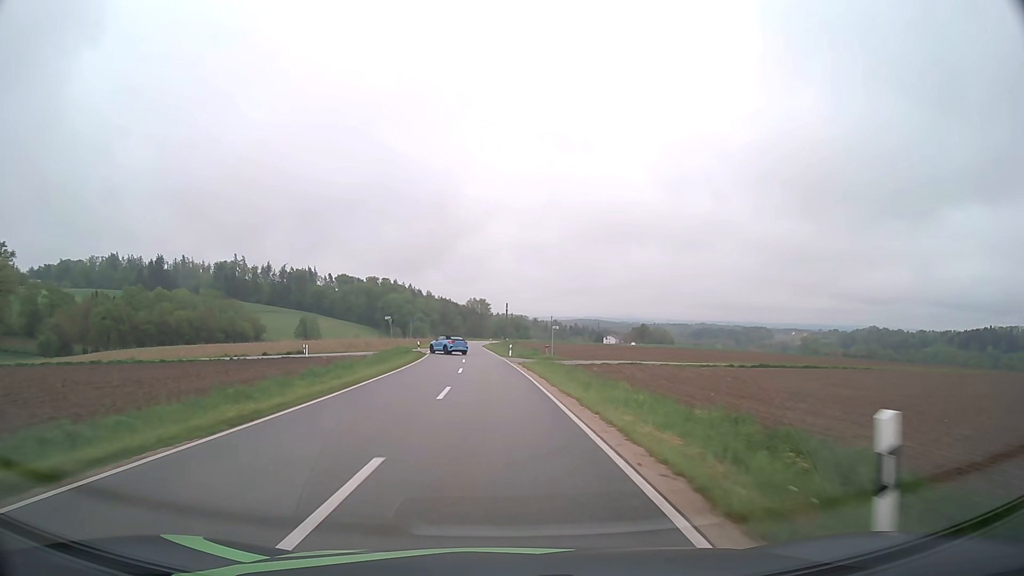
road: tertiary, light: Day
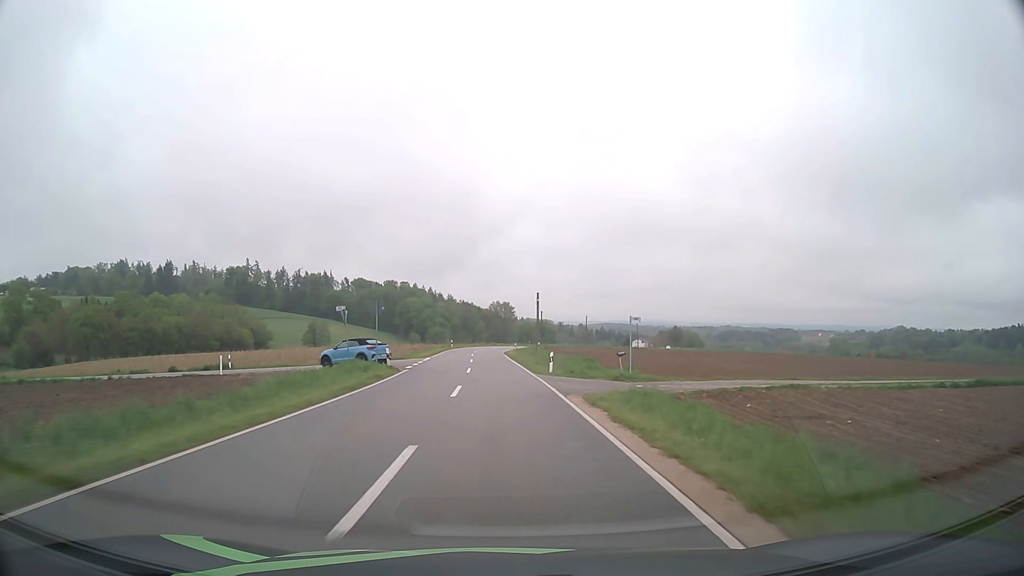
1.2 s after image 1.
(-0.7, +23.4) m; -2°
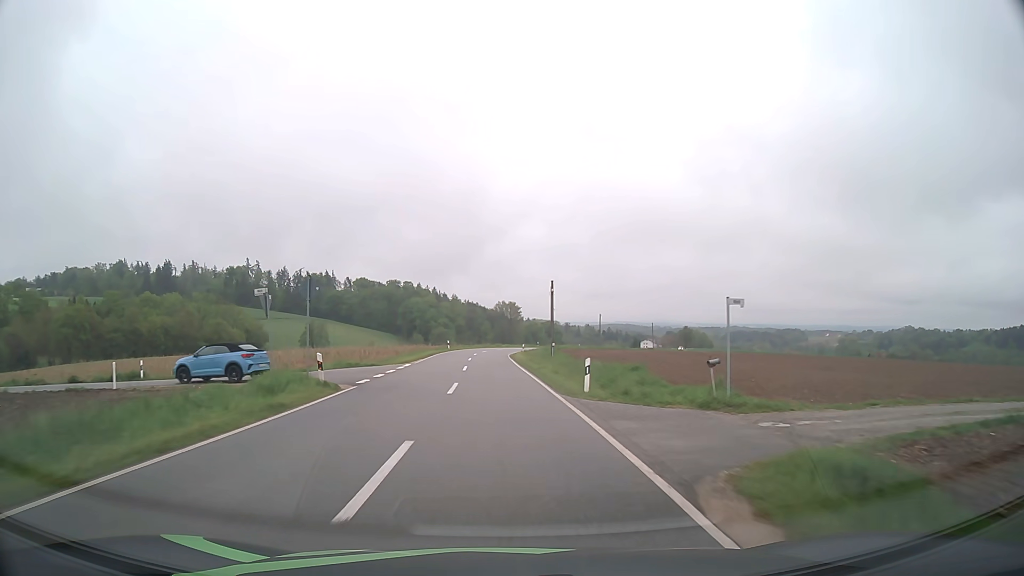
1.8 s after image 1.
(0.0, +11.8) m; 0°
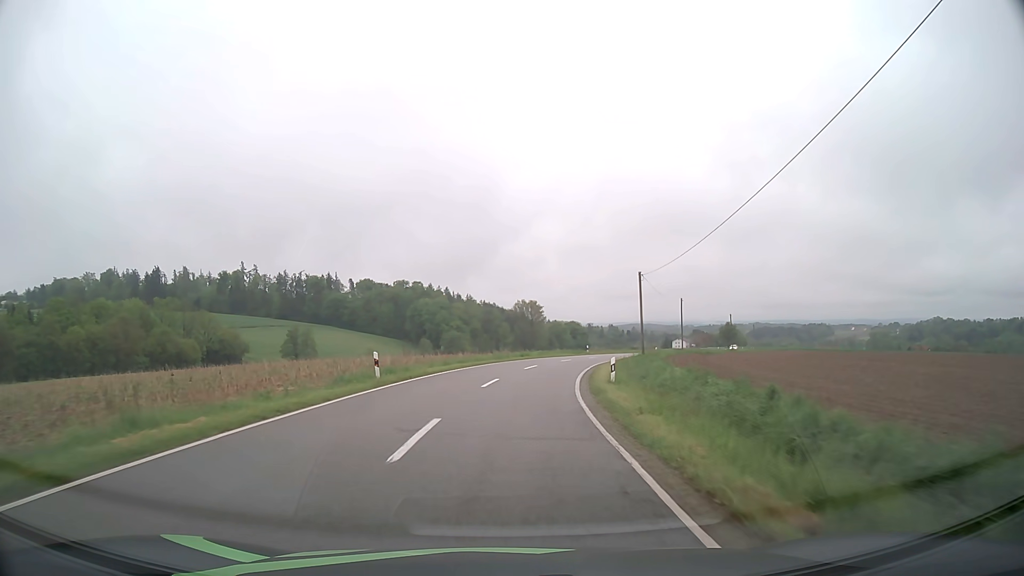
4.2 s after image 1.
(-1.1, +45.6) m; -2°
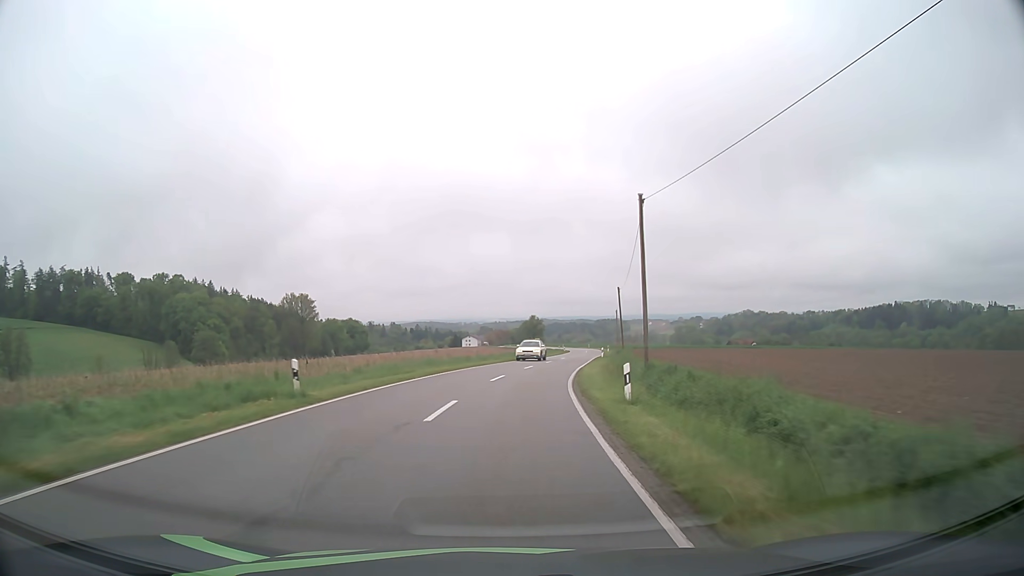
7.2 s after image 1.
(+7.5, +55.6) m; +18°
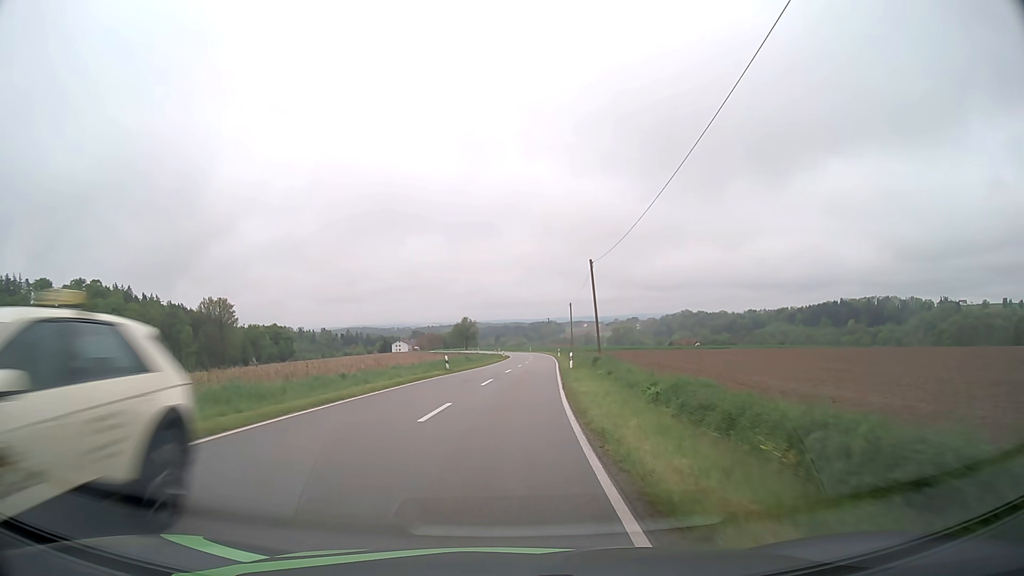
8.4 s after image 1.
(+1.3, +23.4) m; +6°
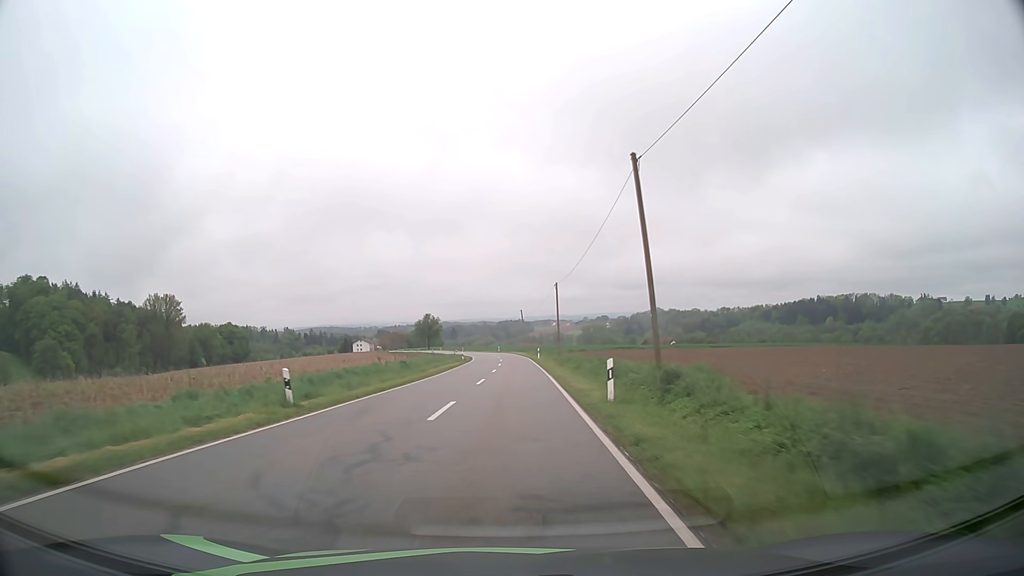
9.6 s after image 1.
(+0.8, +24.3) m; +3°
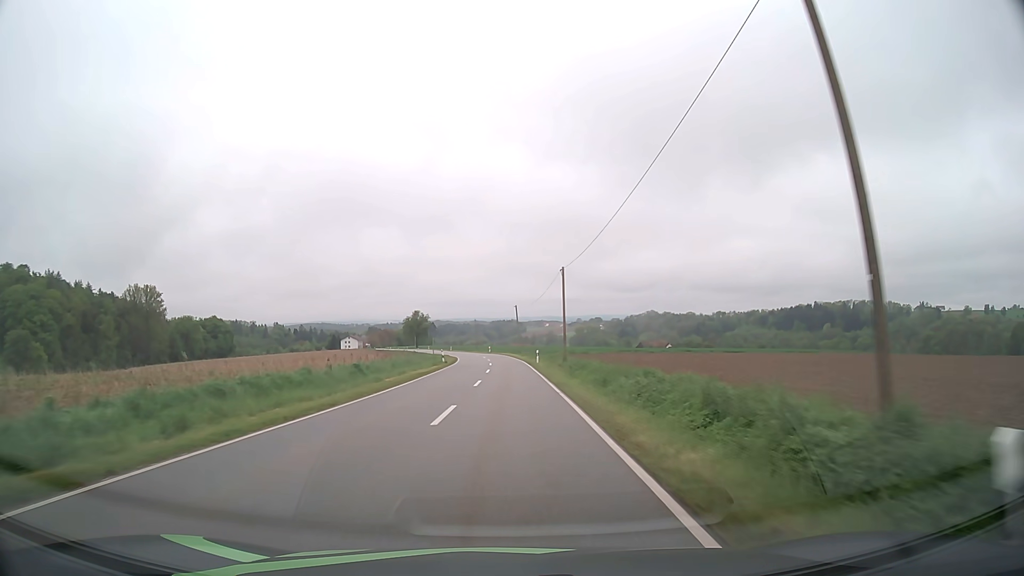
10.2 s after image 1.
(+0.1, +12.4) m; +1°
